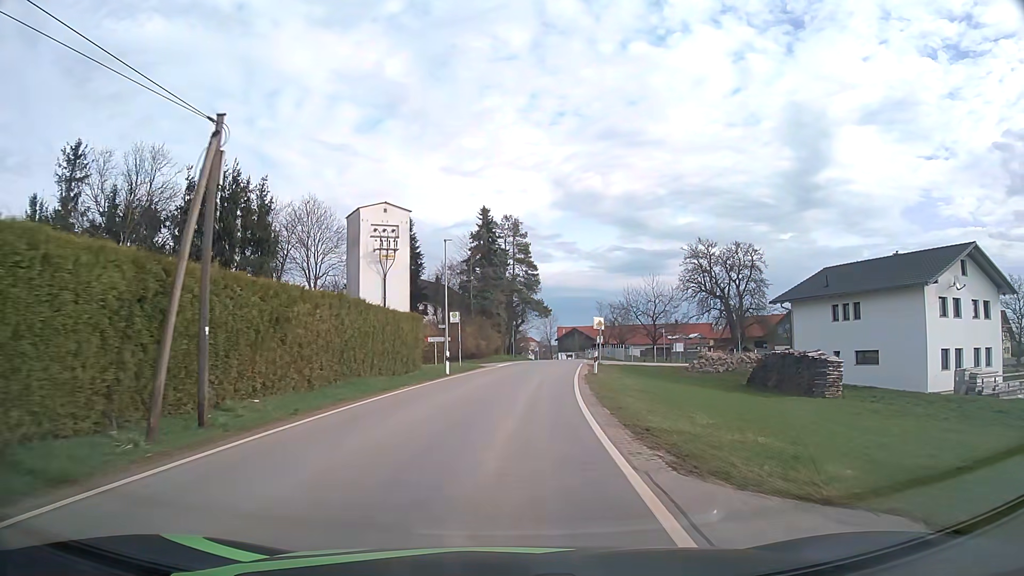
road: tertiary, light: Day
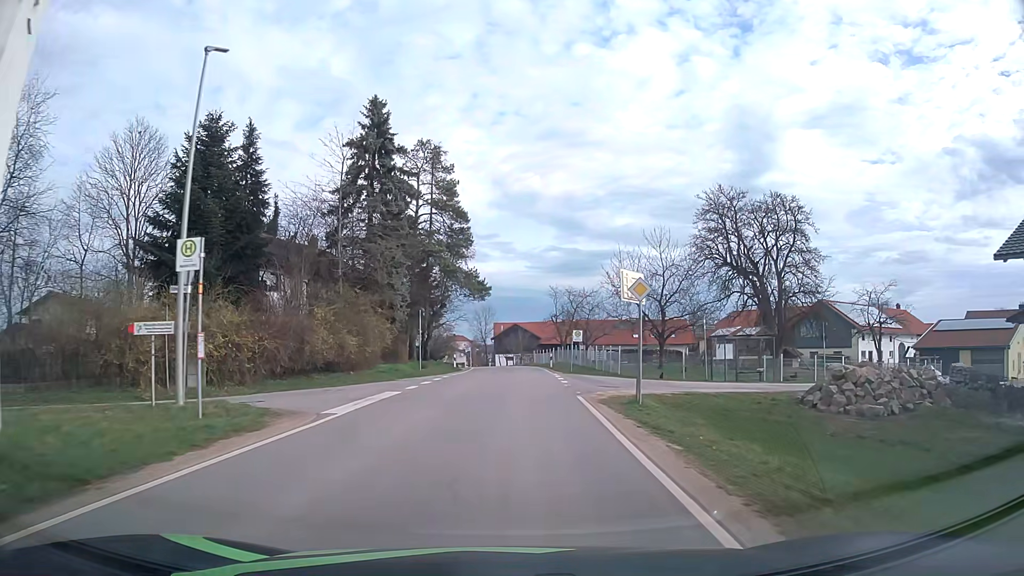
(+1.2, +29.2) m; +5°
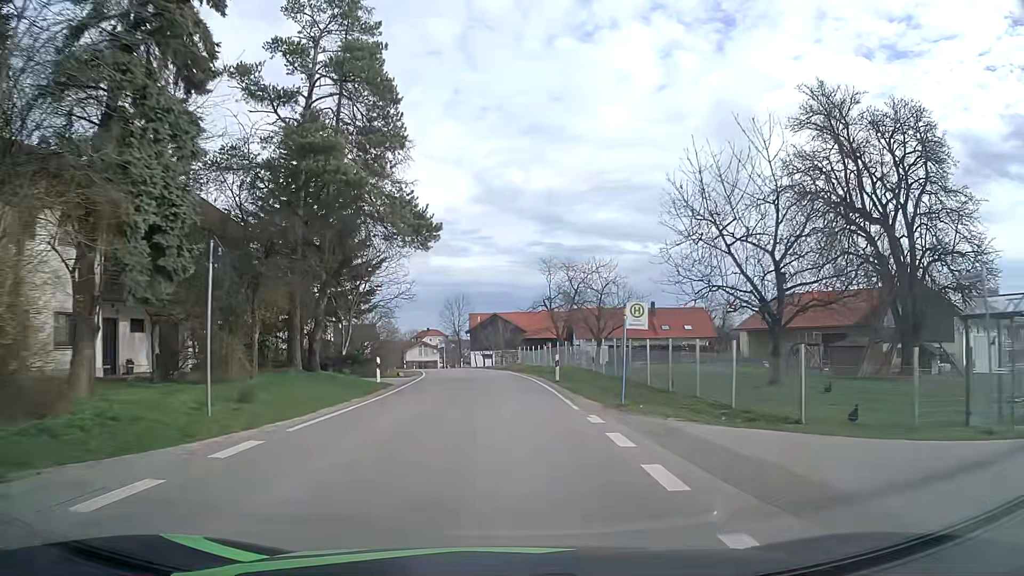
(+0.4, +22.2) m; +2°
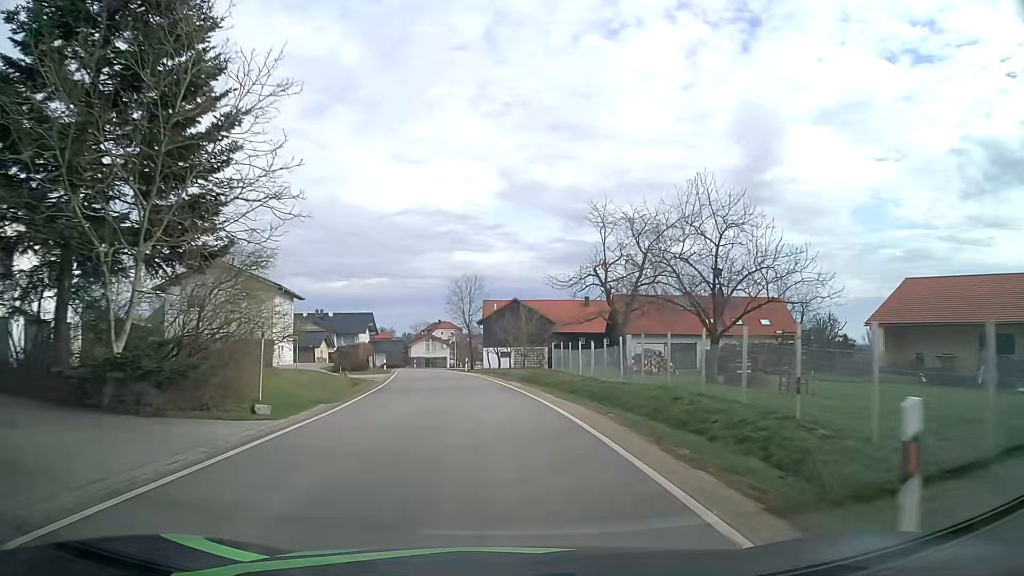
(-0.4, +22.3) m; -2°
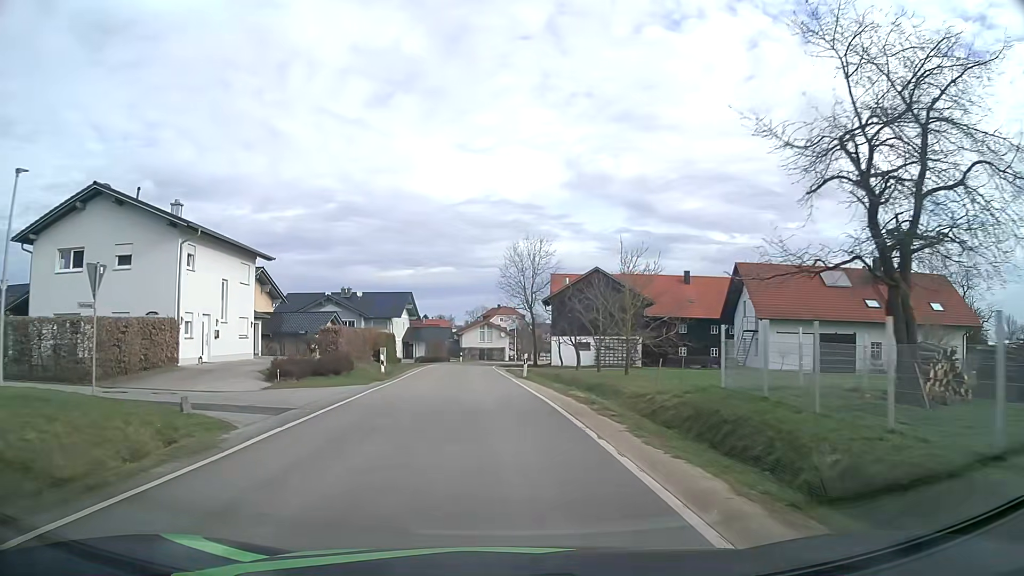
(-1.1, +22.3) m; -6°
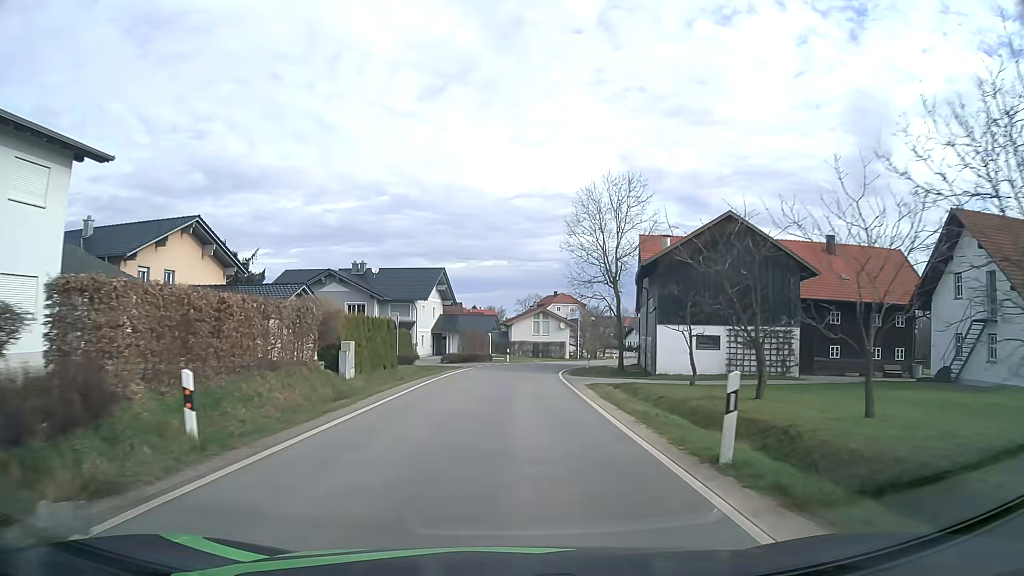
(-1.0, +22.1) m; -4°
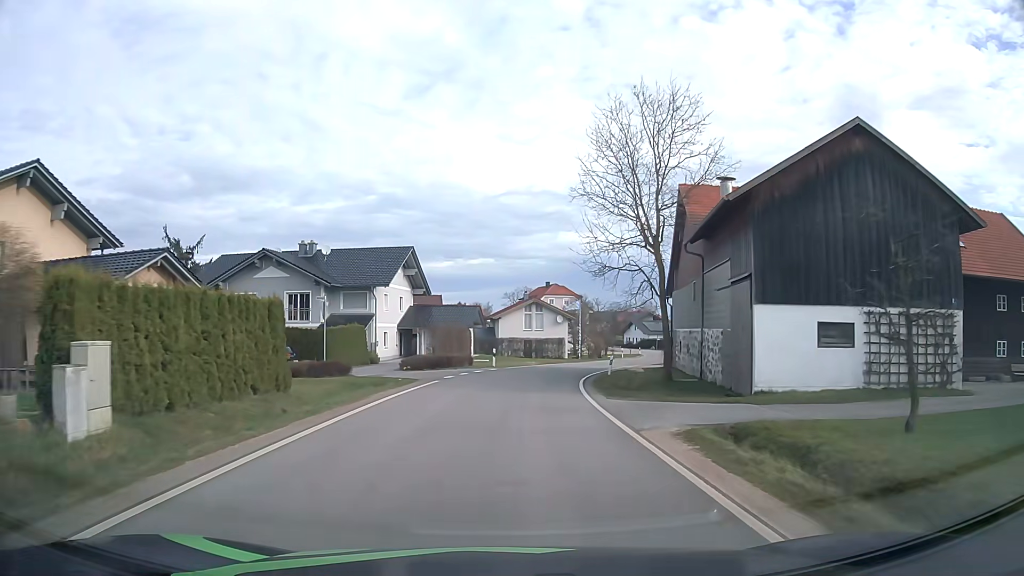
(+0.1, +14.4) m; +1°
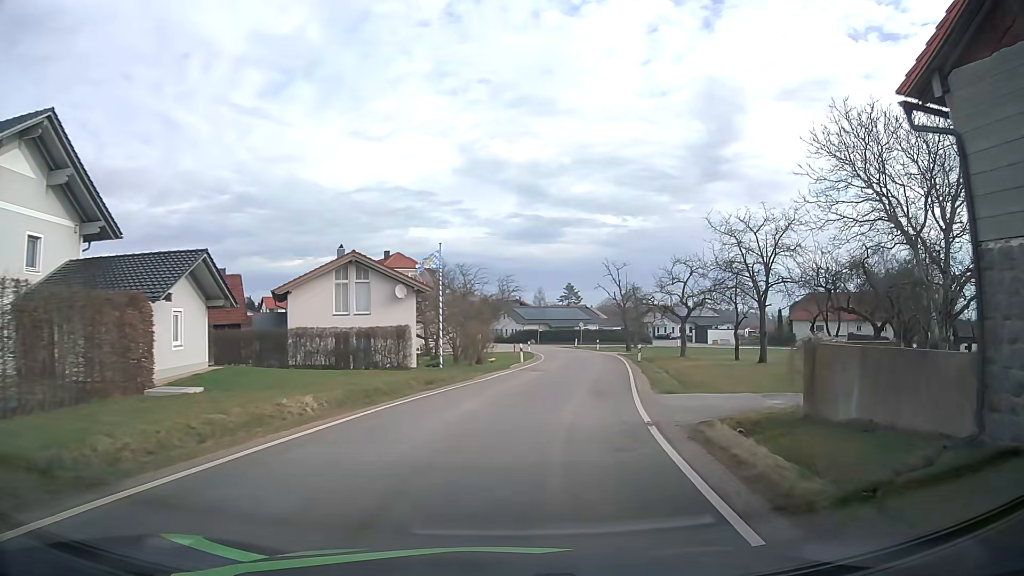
(+2.7, +34.6) m; +12°
(+1, +10) (+2, +20) (+4, +30) (+5, +40) (+6, +50) (+7, +60) (+6, +69) (+4, +79) (+1, +89) (-3, +98) m
